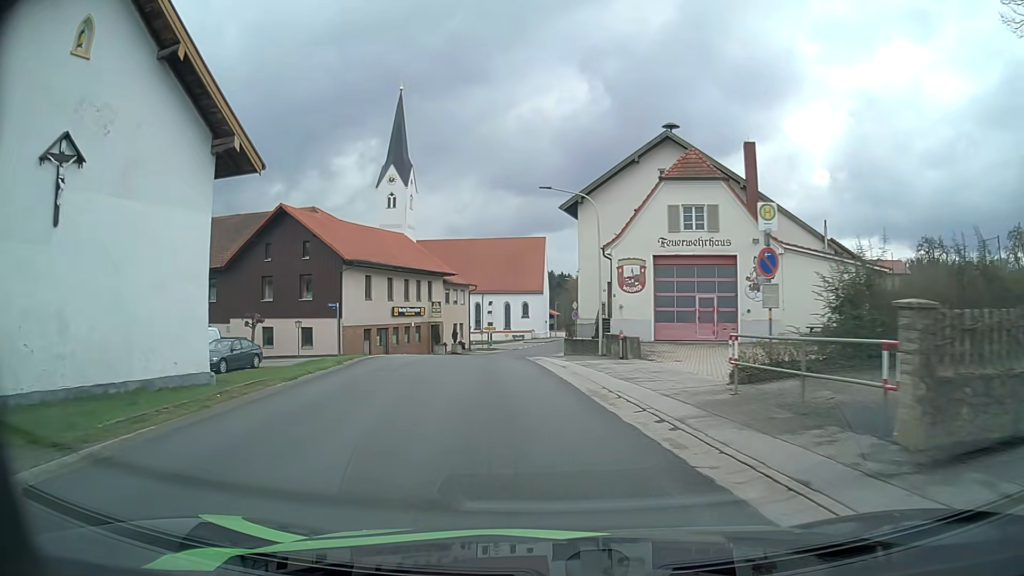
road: tertiary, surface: asphalt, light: Day
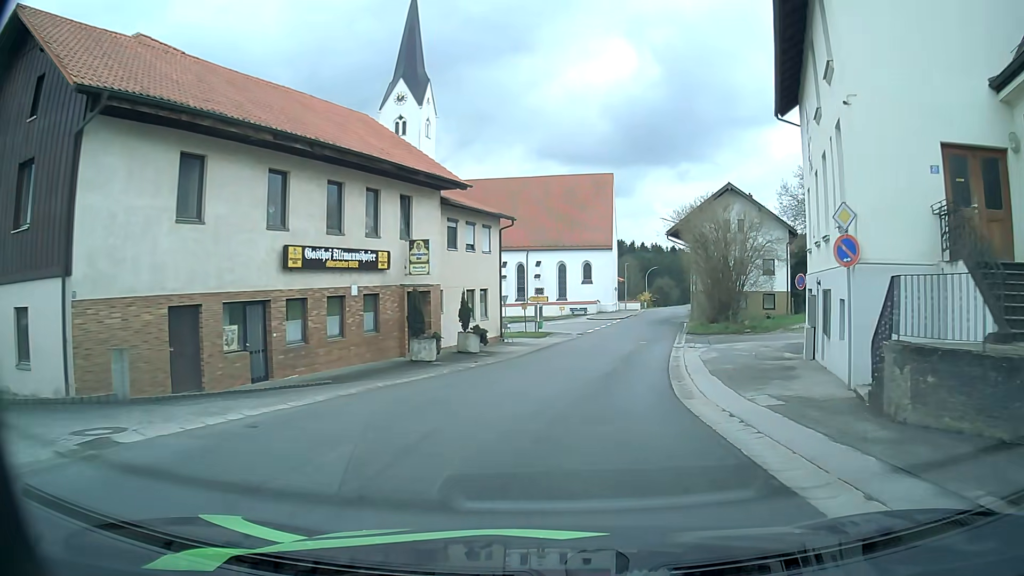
(-2.4, +30.6) m; -4°
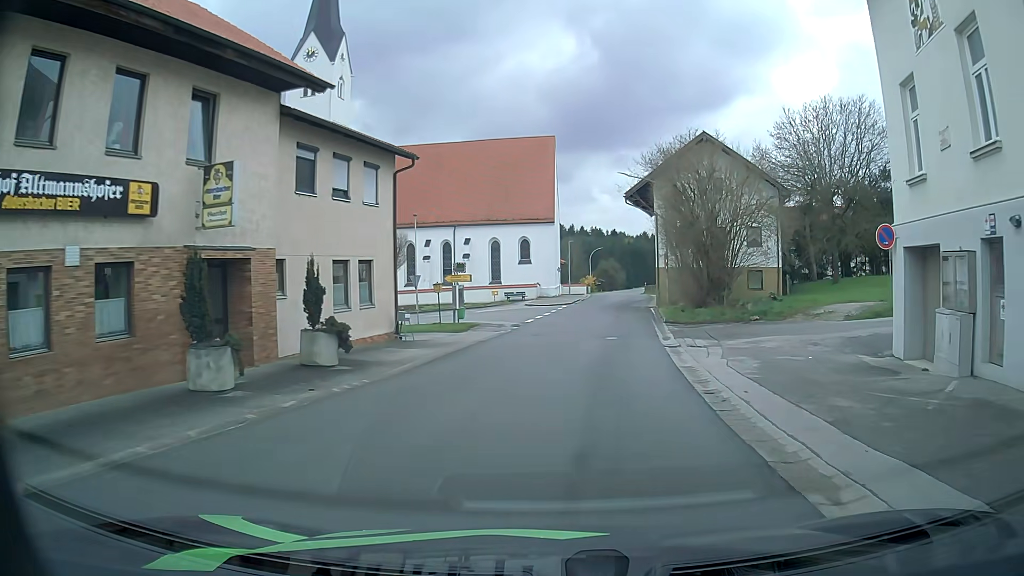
(+0.5, +11.6) m; +4°
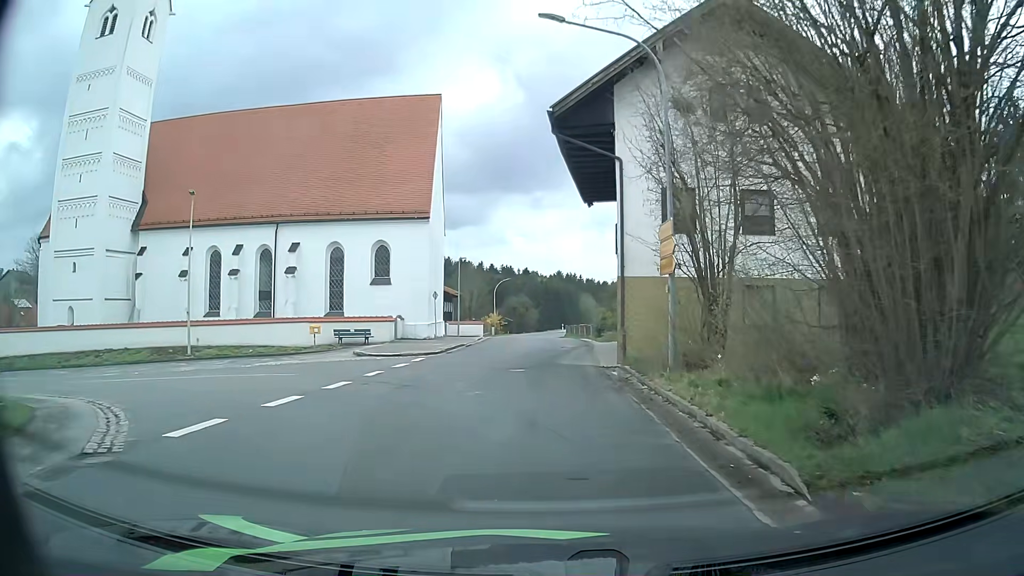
(+2.6, +24.6) m; +8°
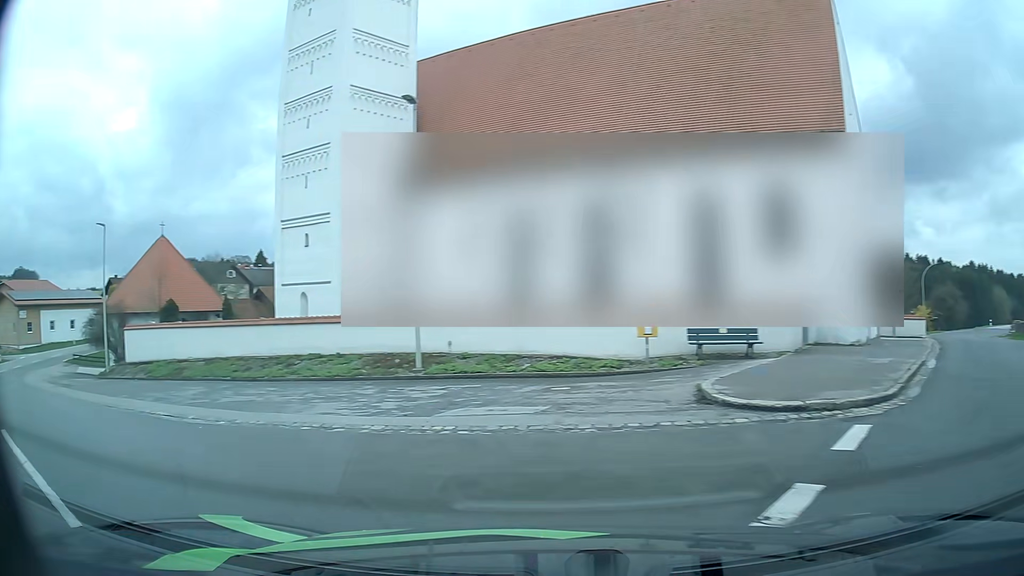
(-2.1, +15.9) m; -36°
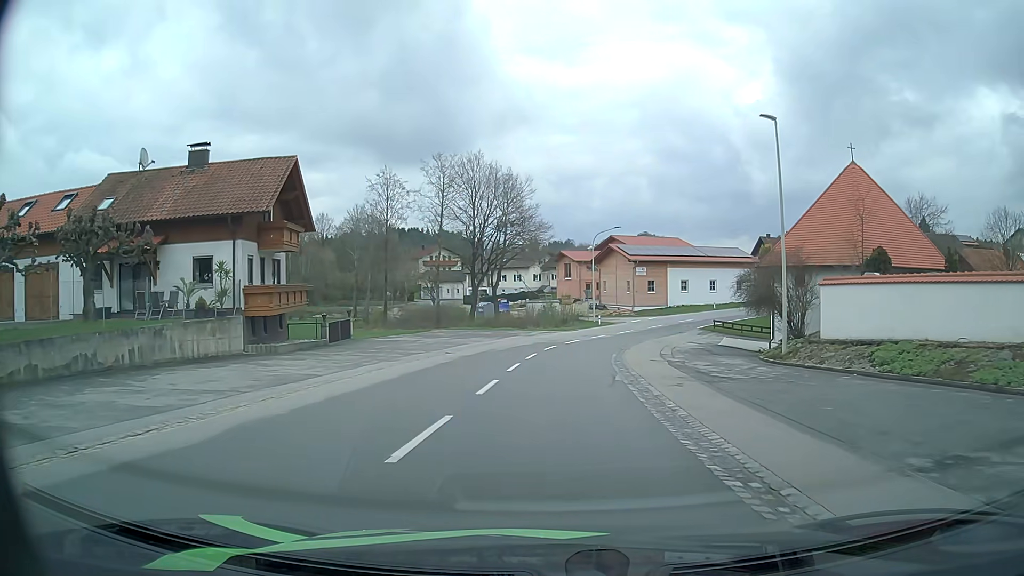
(-9.1, +12.5) m; -55°
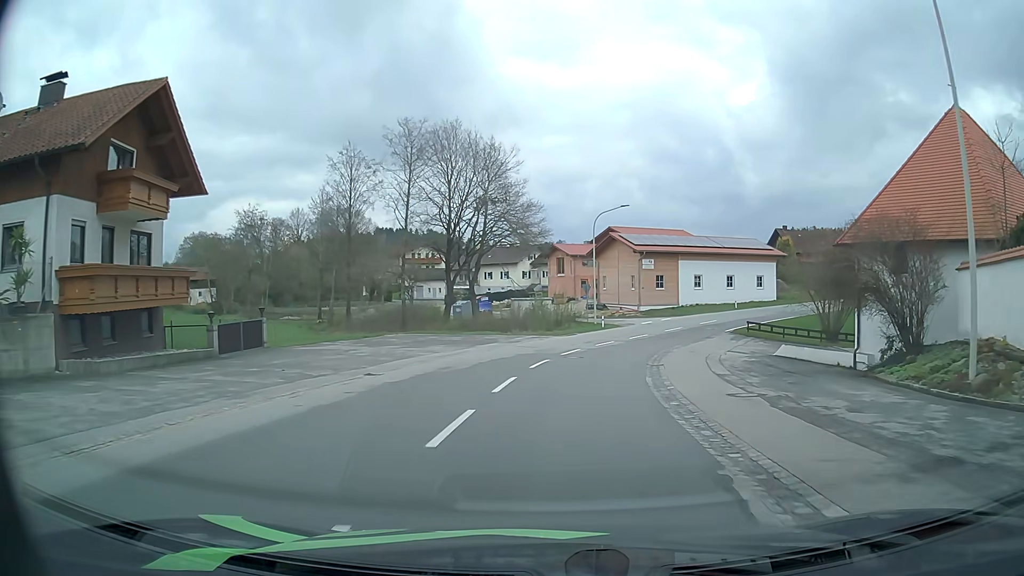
(+0.1, +11.8) m; +1°
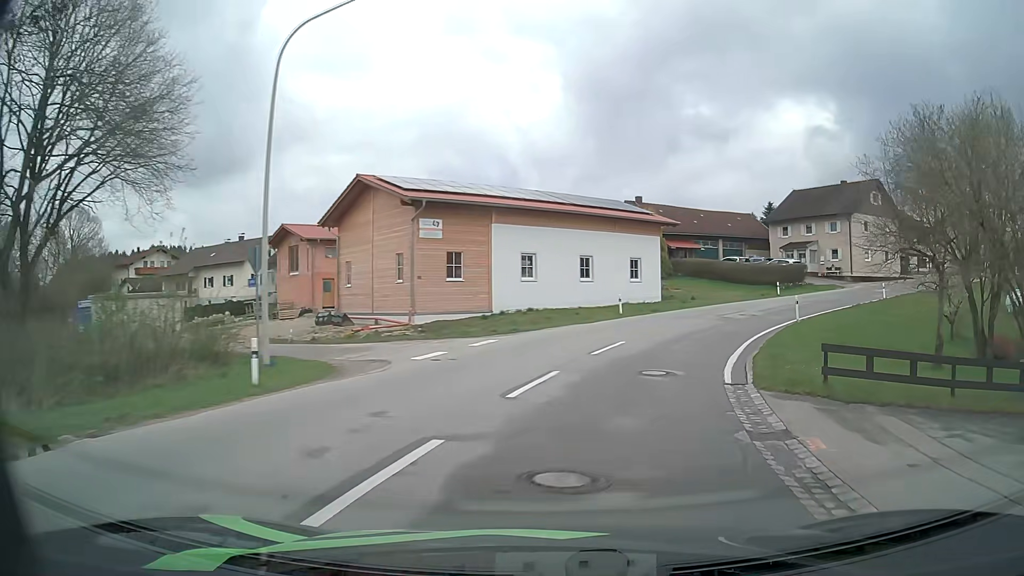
(+4.2, +32.1) m; +19°
(+1, +10) (+4, +19) (+9, +28) (+15, +36) (+23, +42) (+31, +48) (+39, +54) (+47, +60) (+56, +65) (+64, +71) m
